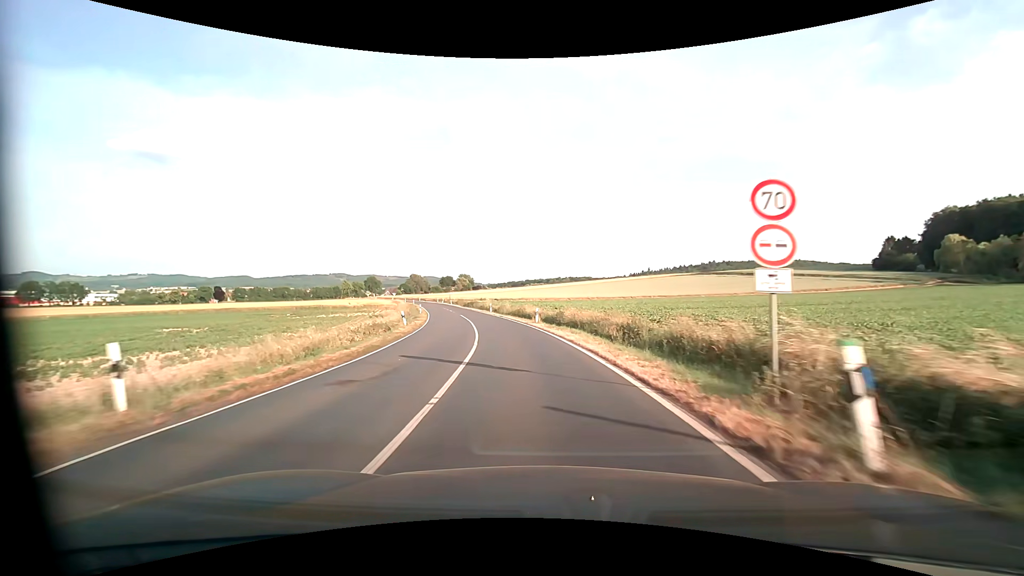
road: primary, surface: asphalt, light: Day
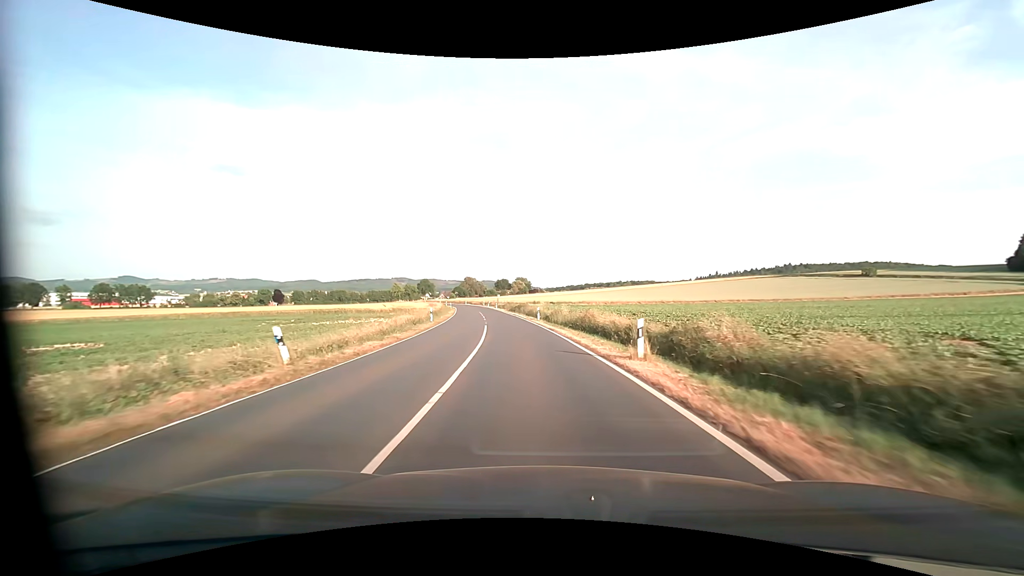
(-1.2, +19.9) m; -7°
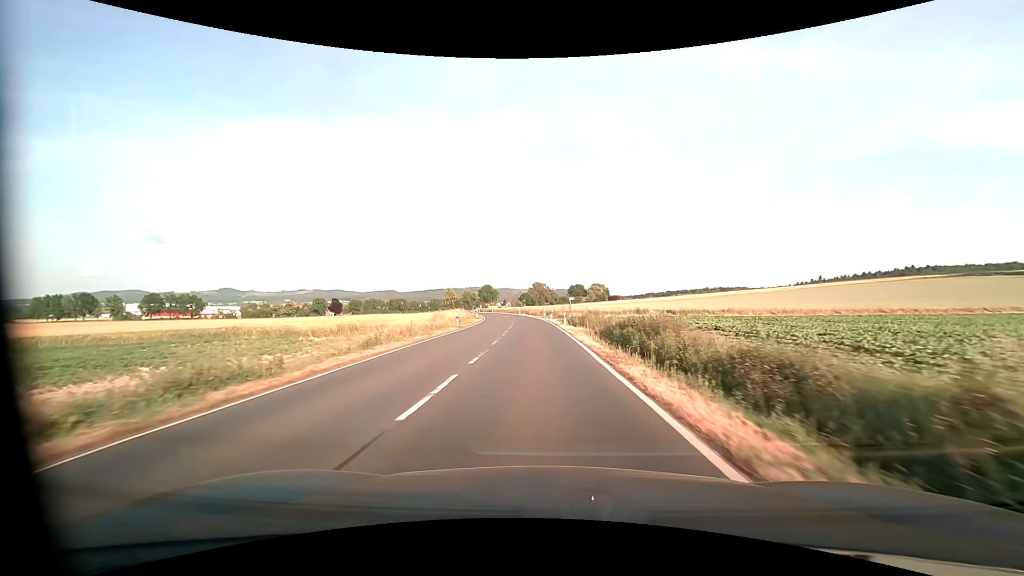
(-4.4, +50.6) m; -9°
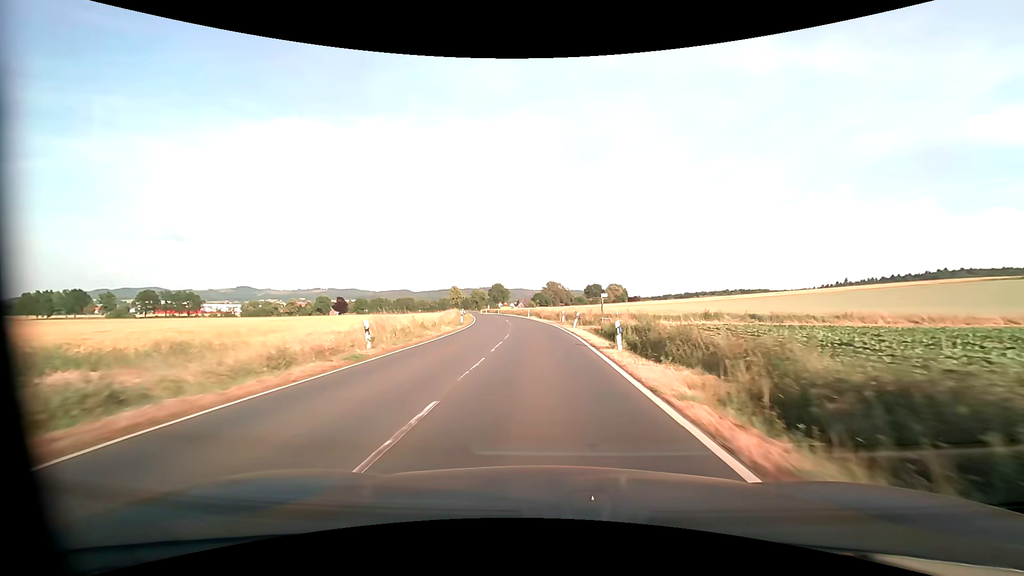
(-0.3, +21.2) m; -2°
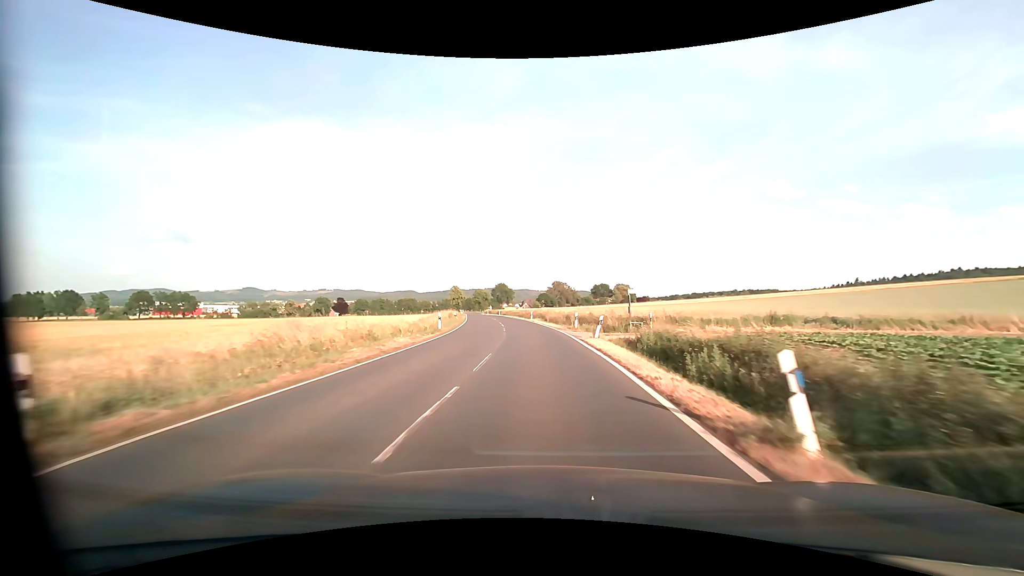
(0.0, +10.8) m; 0°
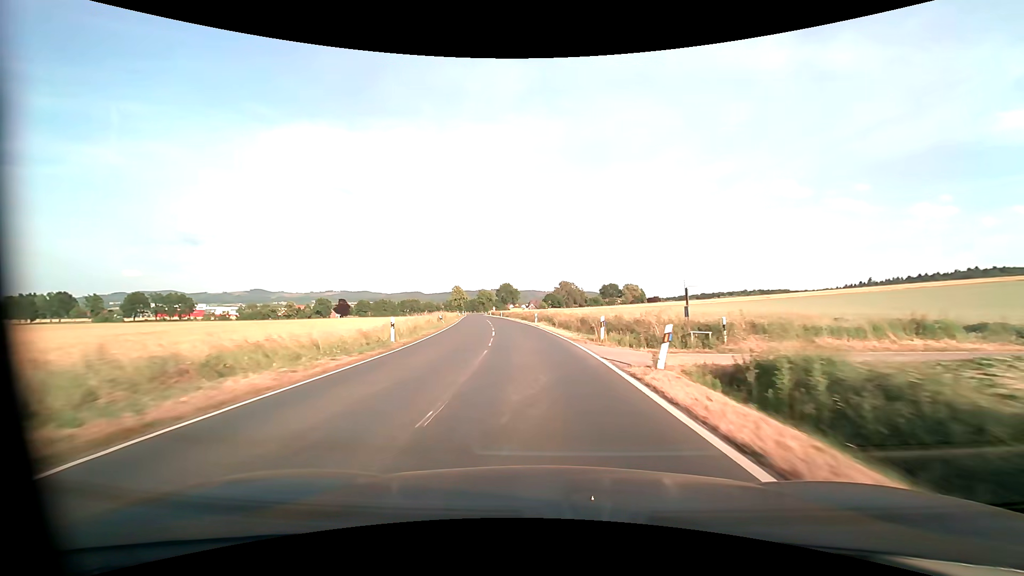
(-0.1, +10.9) m; -1°
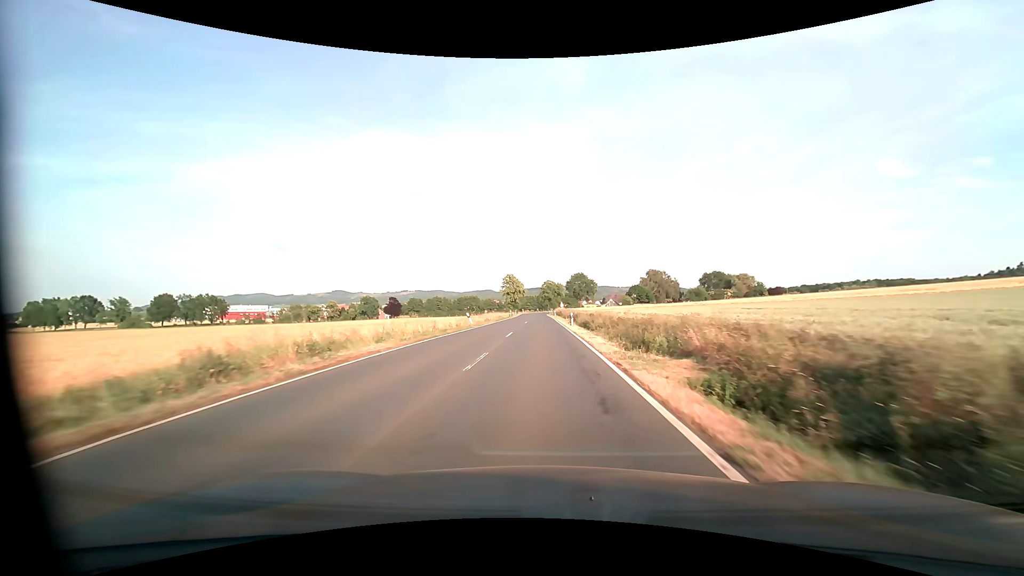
(-4.5, +56.0) m; -8°
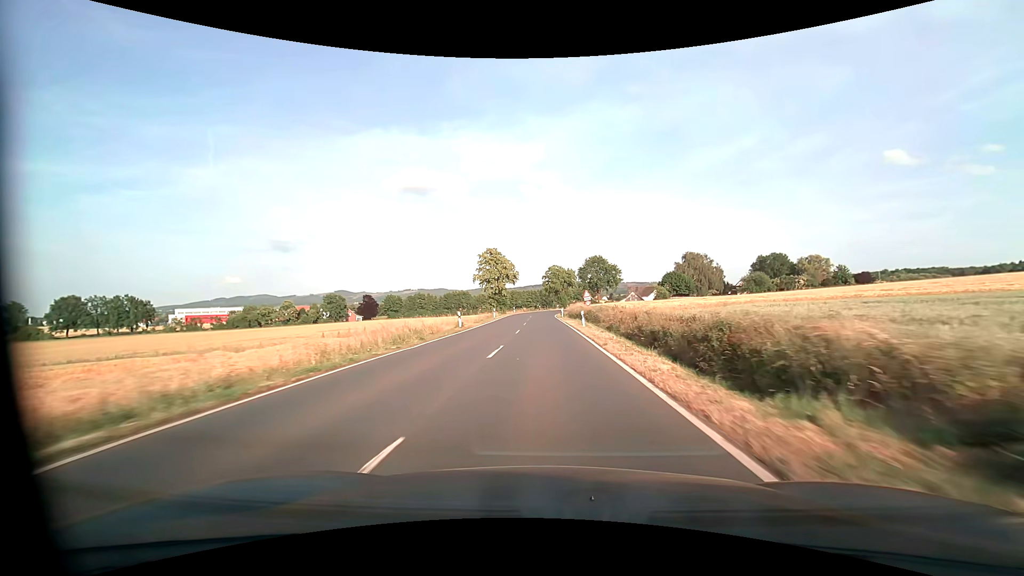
(-0.2, +56.9) m; 0°
(0, +10) (0, +20) (0, +30) (0, +40) (0, +50) (0, +60) (0, +70) (+1, +80) (+1, +90) (+3, +100) m
